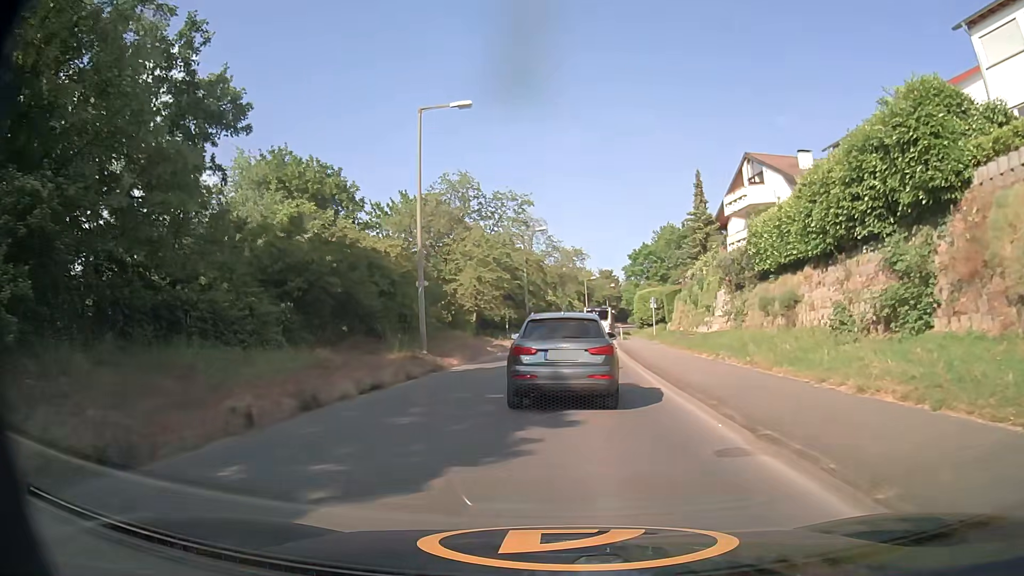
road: tertiary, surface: asphalt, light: Day
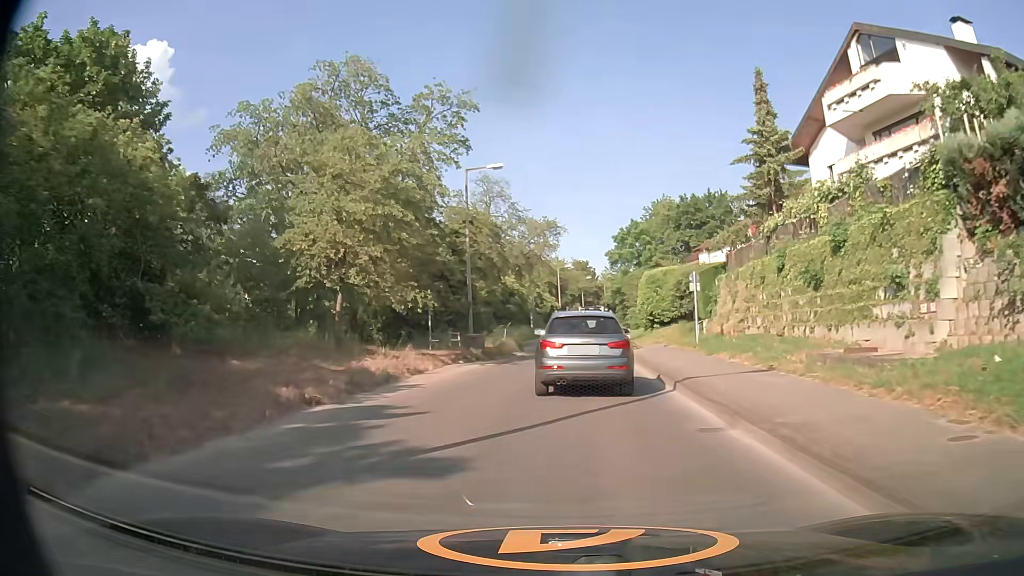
(+0.3, +23.4) m; +2°
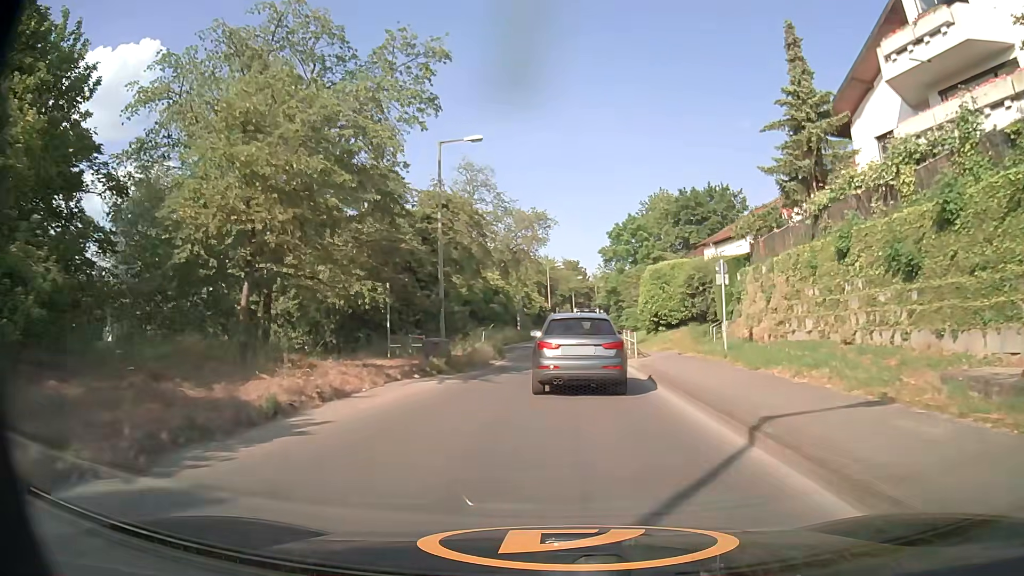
(+0.1, +6.1) m; +1°
(0, +10) (+1, +20) (+1, +30) (+1, +40) (+2, +50) (+3, +60) (+4, +70) (+5, +80) (+6, +90) (+7, +100) m
